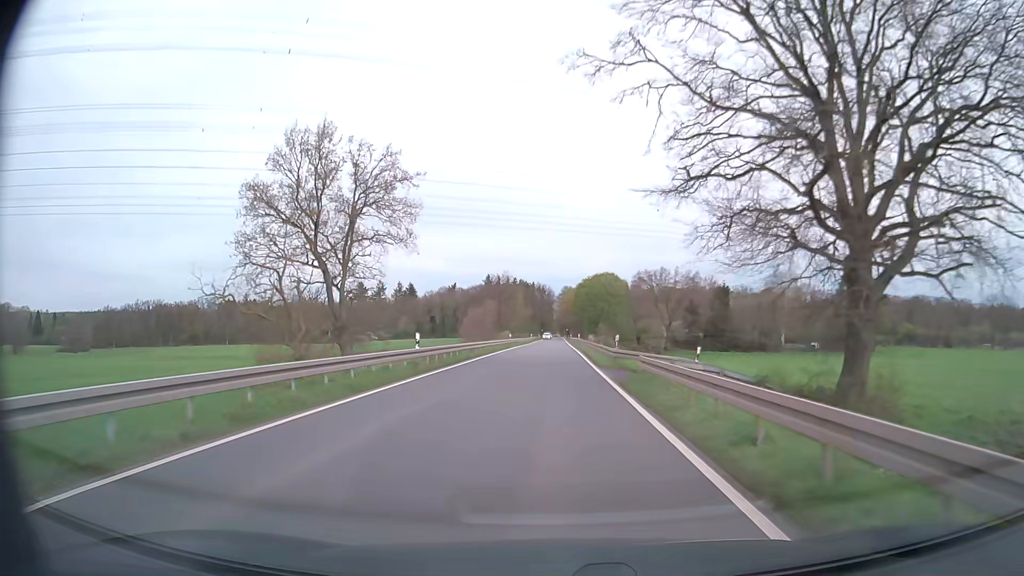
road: secondary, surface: asphalt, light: Day
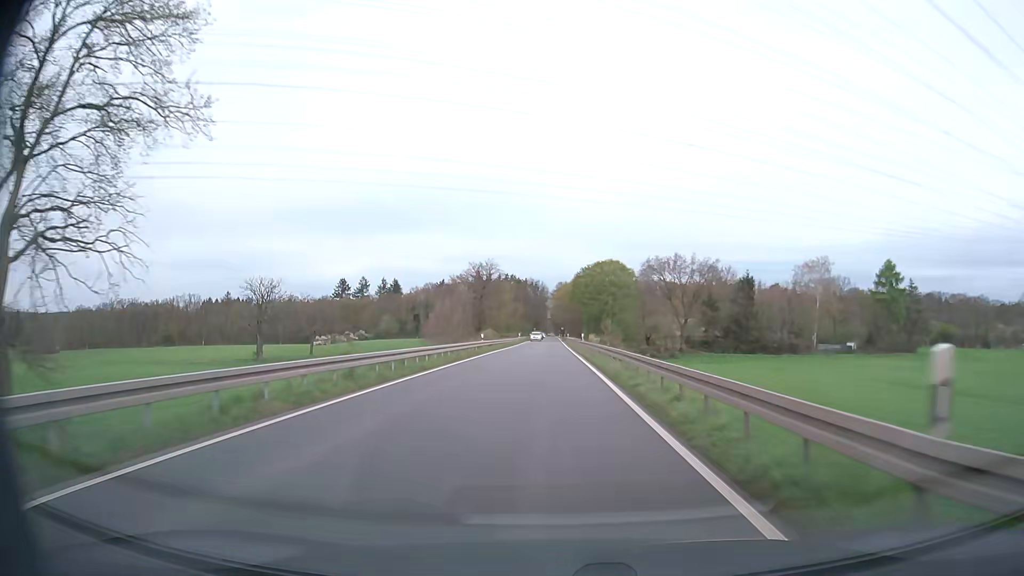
(+0.1, +23.1) m; +1°
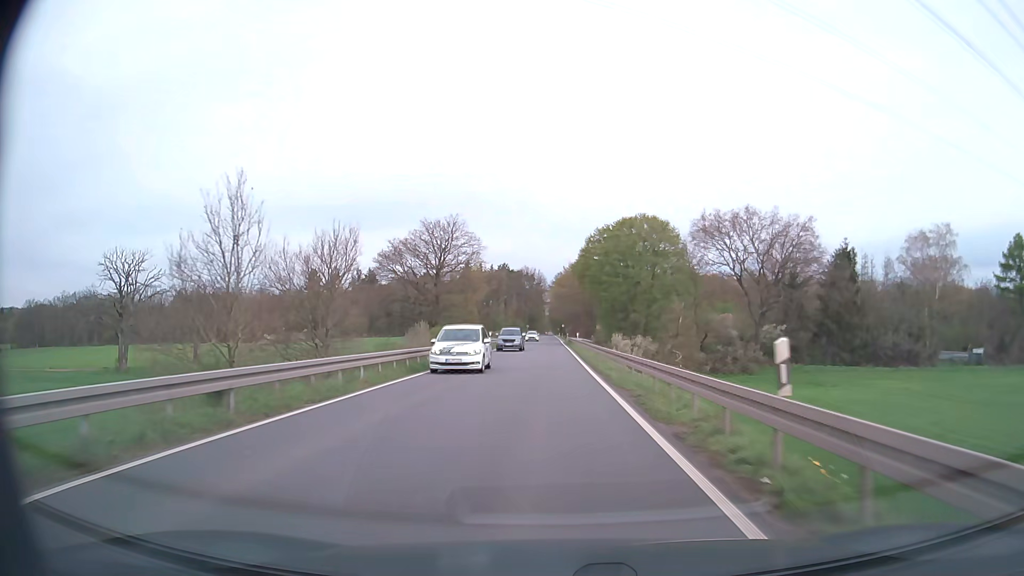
(0.0, +45.4) m; 0°
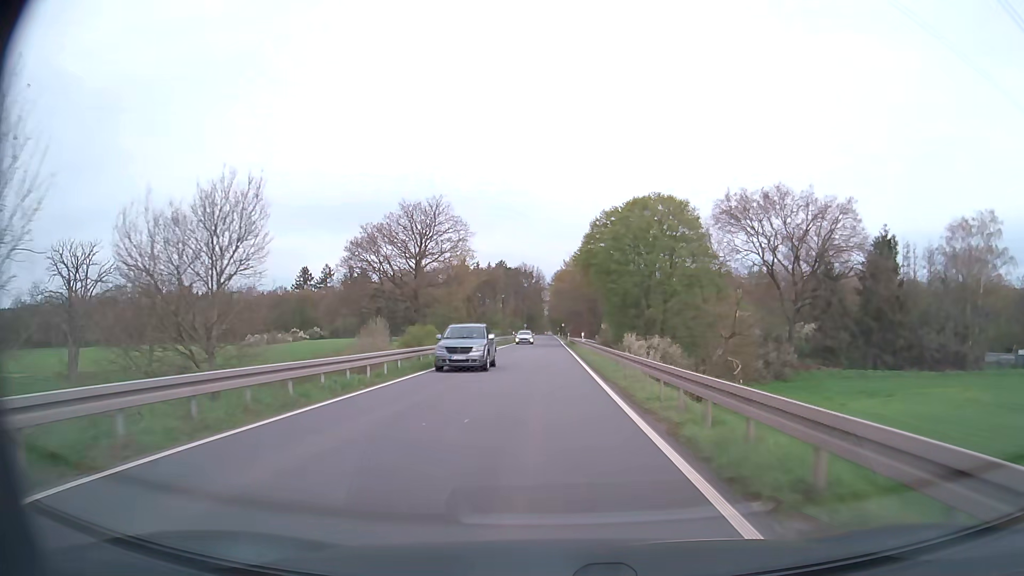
(0.0, +11.2) m; 0°
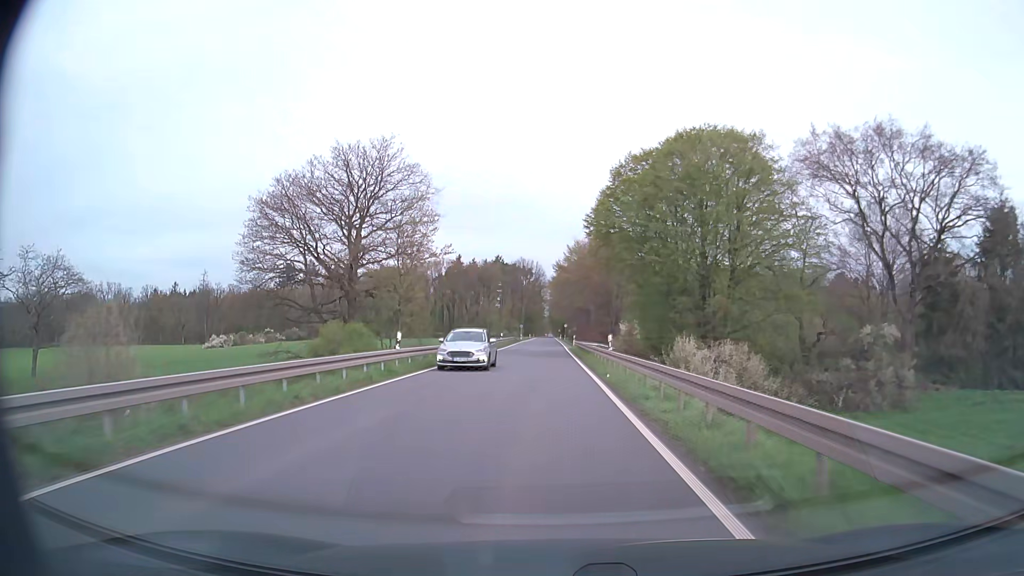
(0.0, +22.3) m; 0°
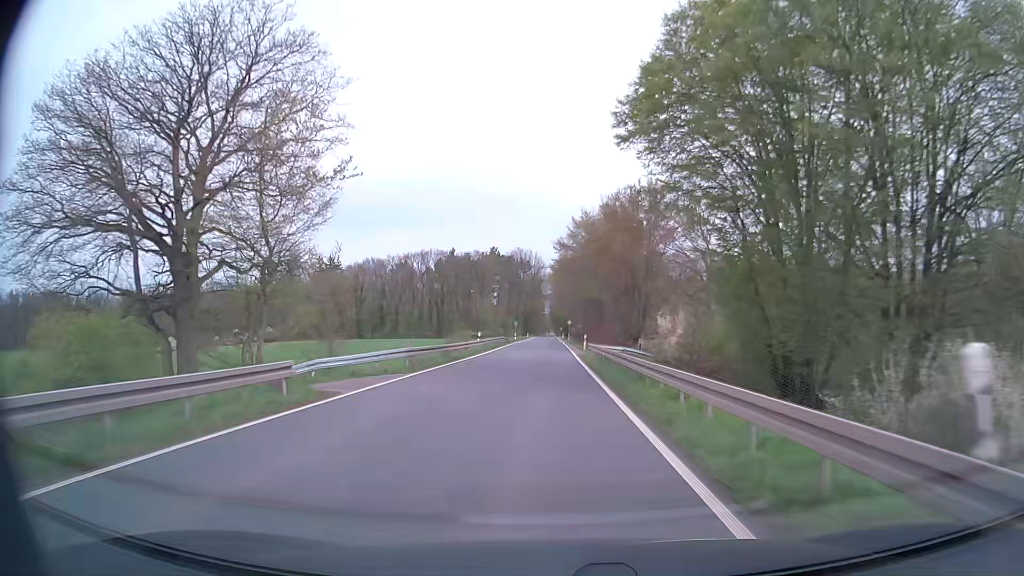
(0.0, +22.1) m; 0°
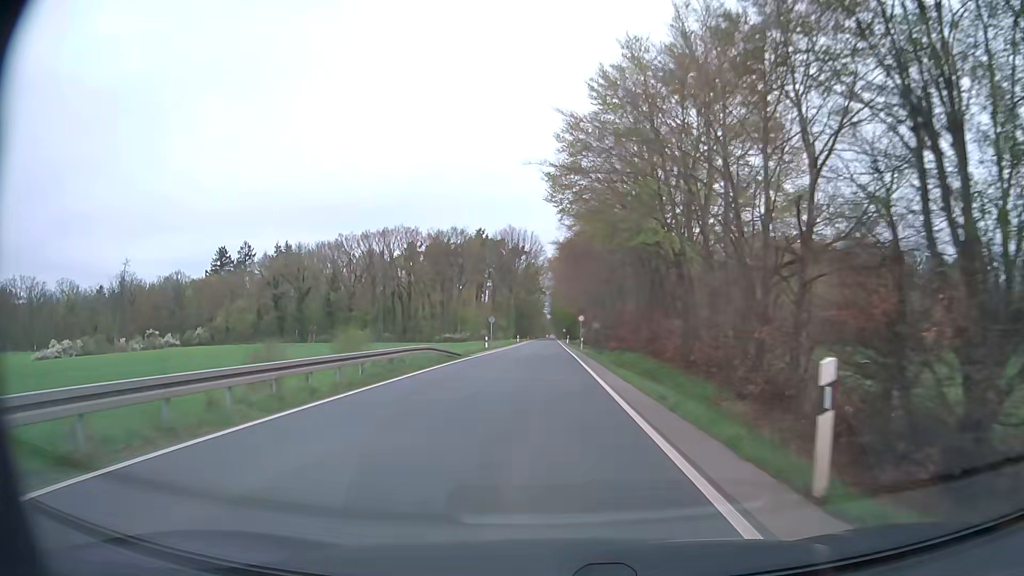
(-0.1, +43.5) m; 0°
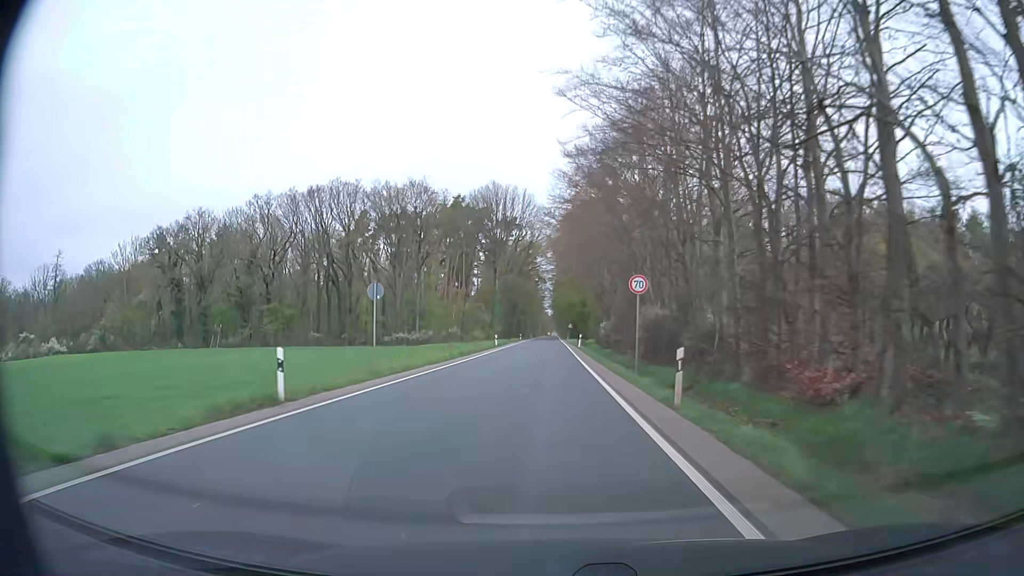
(0.0, +42.6) m; 0°
(0, +10) (0, +20) (0, +30) (0, +40) (0, +50) (0, +60) (0, +70) (0, +80) (0, +90) (0, +100) m
